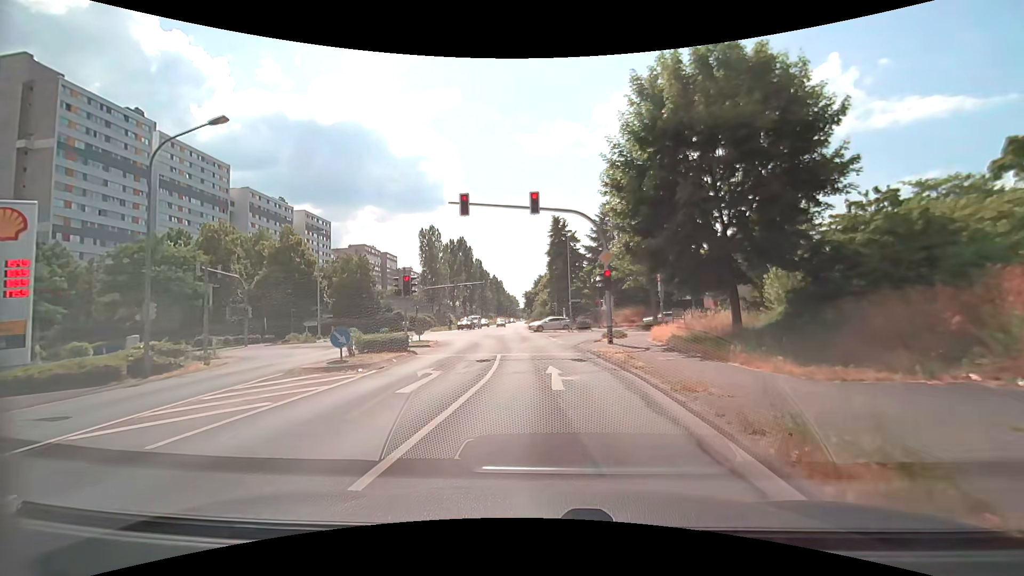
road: secondary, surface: asphalt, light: Day
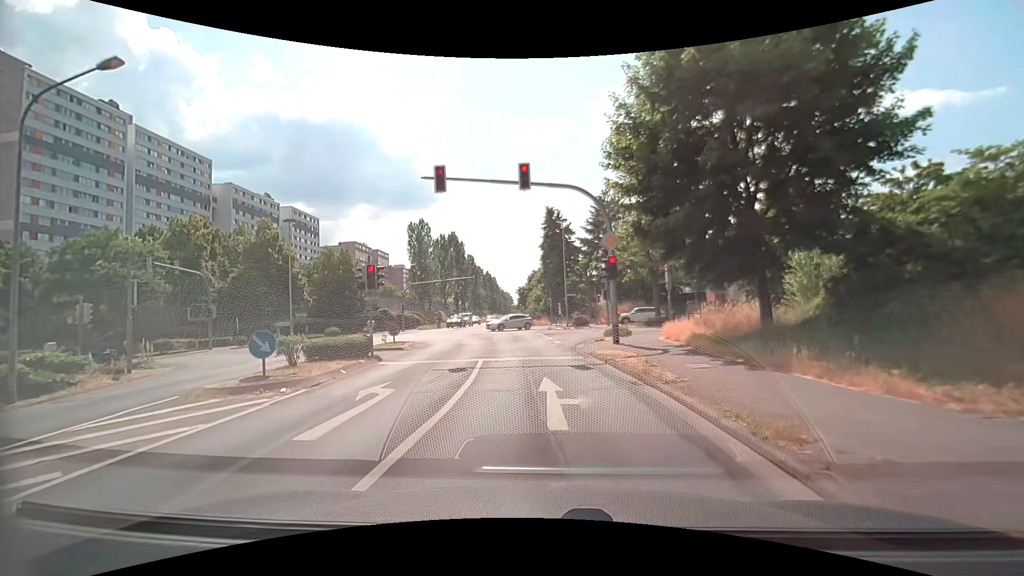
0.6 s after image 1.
(0.0, +3.6) m; +1°
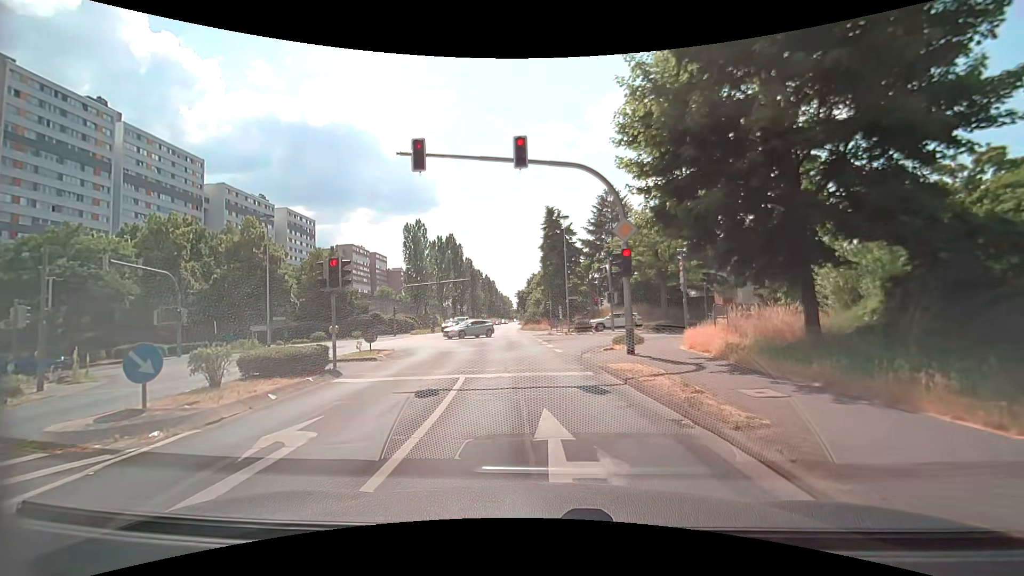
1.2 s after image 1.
(0.0, +3.1) m; -1°
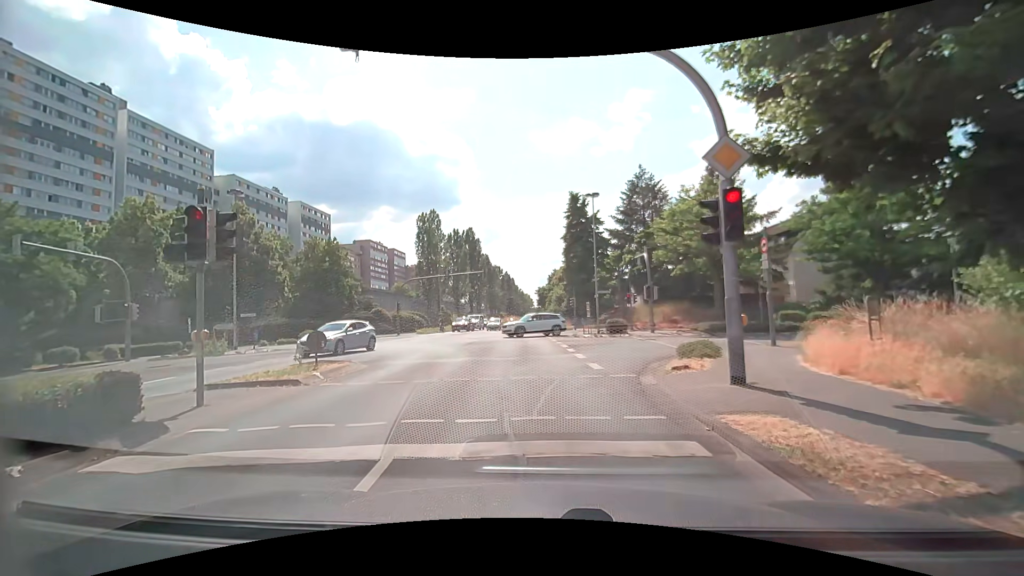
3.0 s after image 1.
(0.0, +6.6) m; -2°
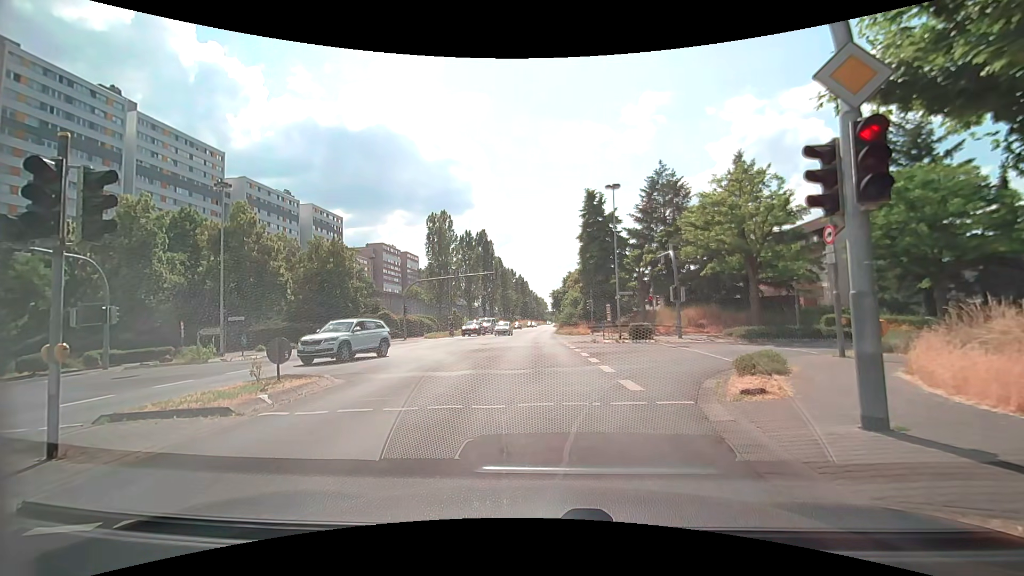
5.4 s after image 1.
(0.0, +2.7) m; 0°
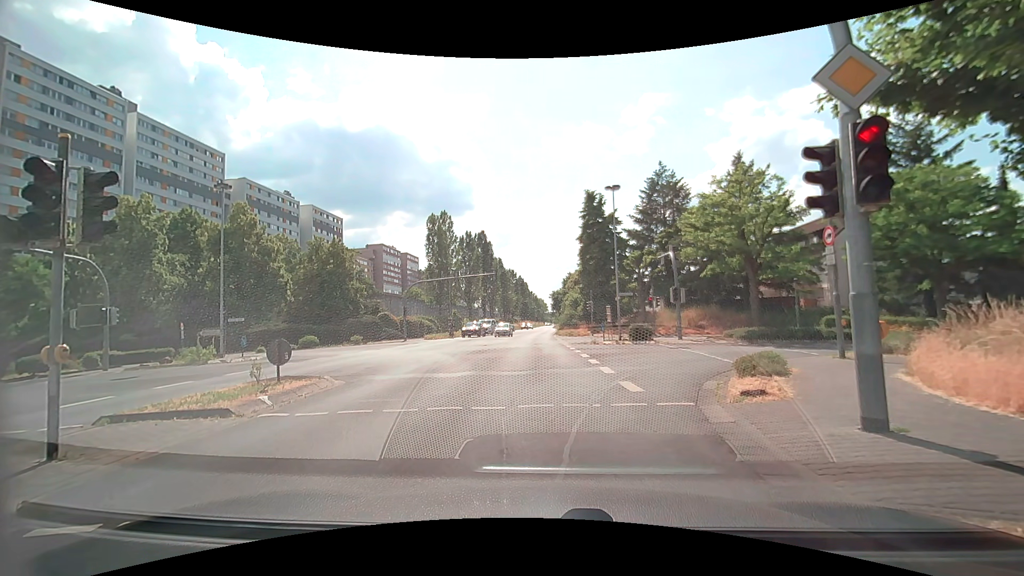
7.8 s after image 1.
(0.0, +0.1) m; 0°
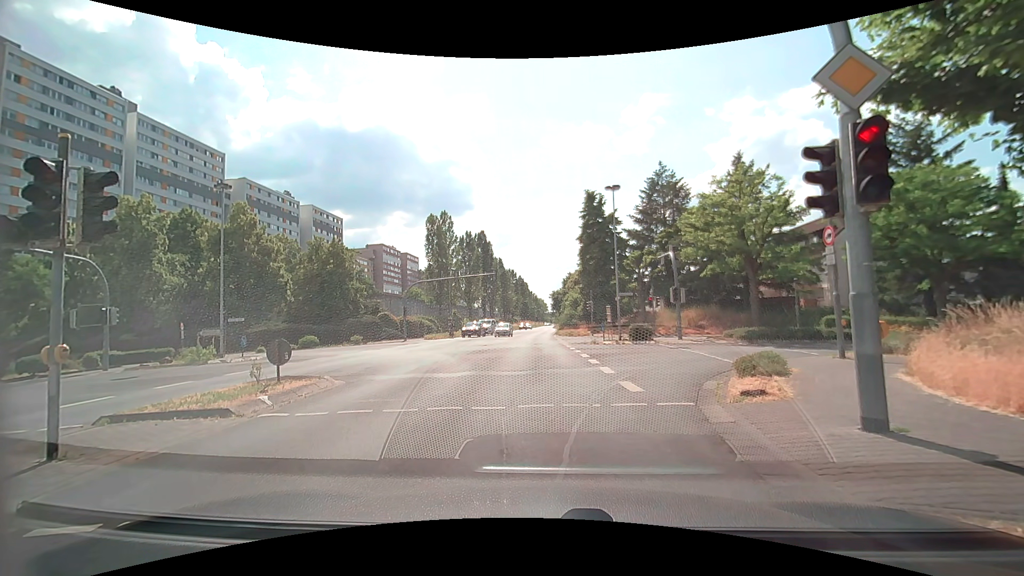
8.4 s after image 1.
(0.0, 0.0) m; 0°
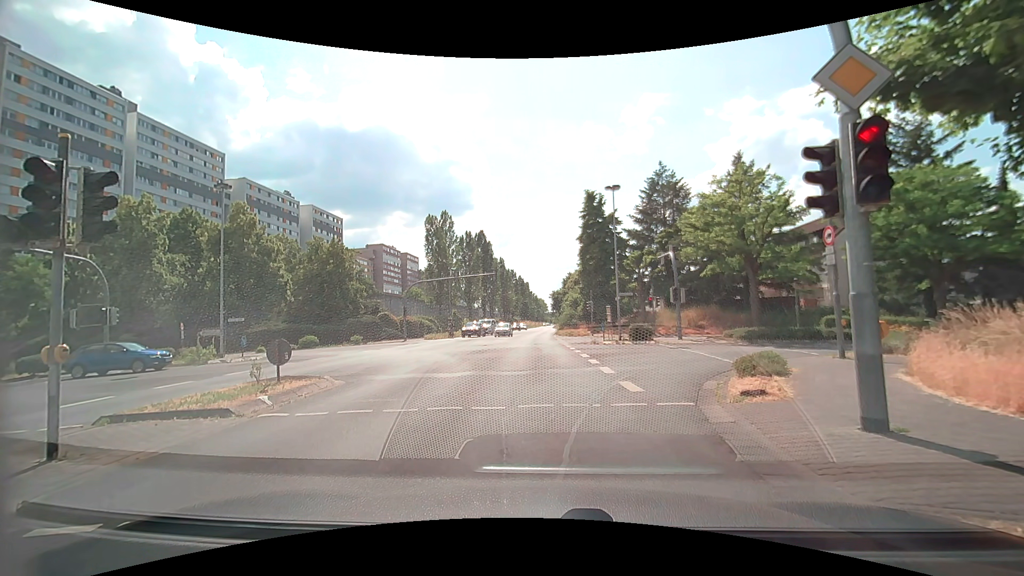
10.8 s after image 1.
(0.0, 0.0) m; 0°
